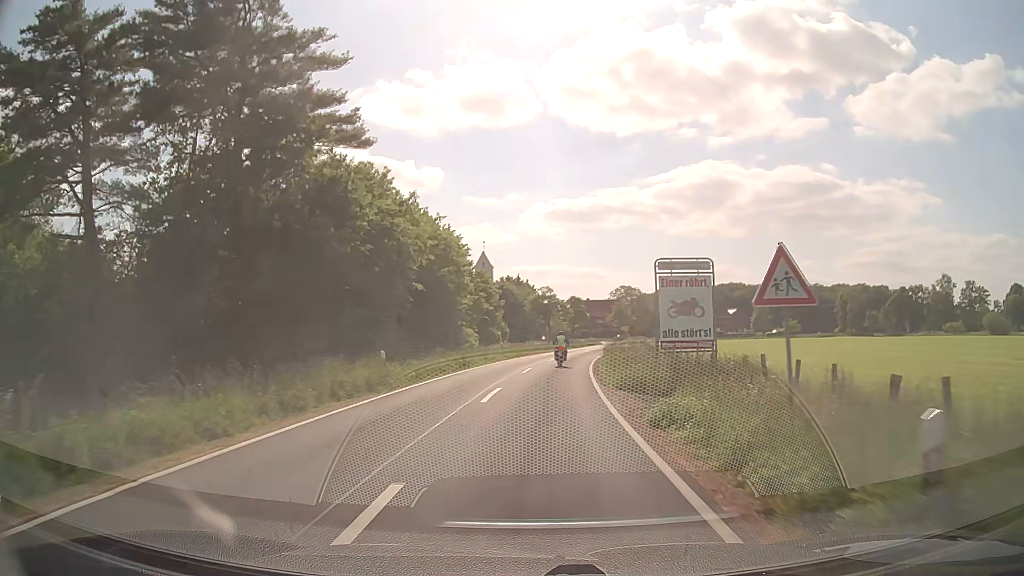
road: secondary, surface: asphalt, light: Day
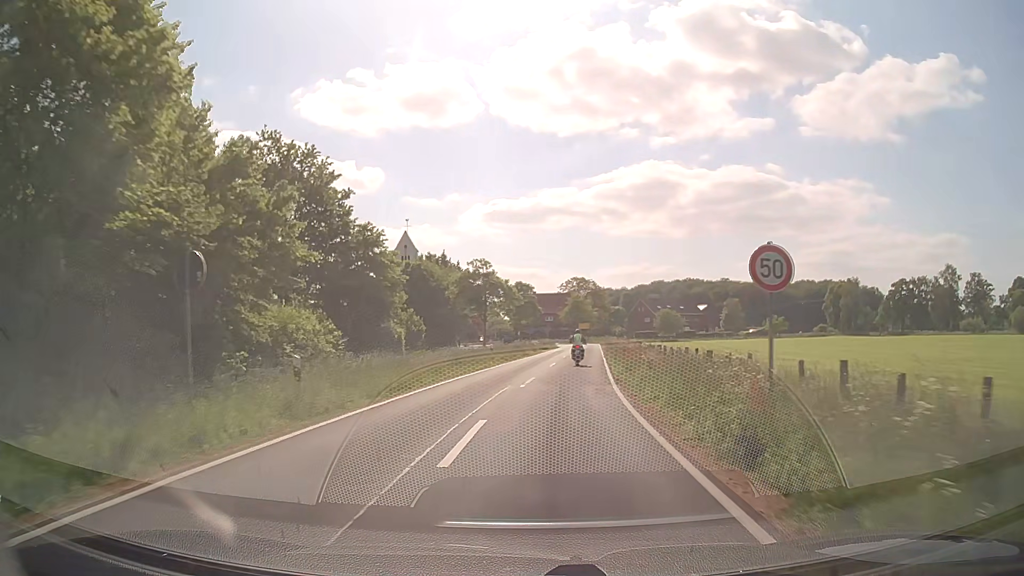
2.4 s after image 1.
(+1.2, +31.9) m; +5°
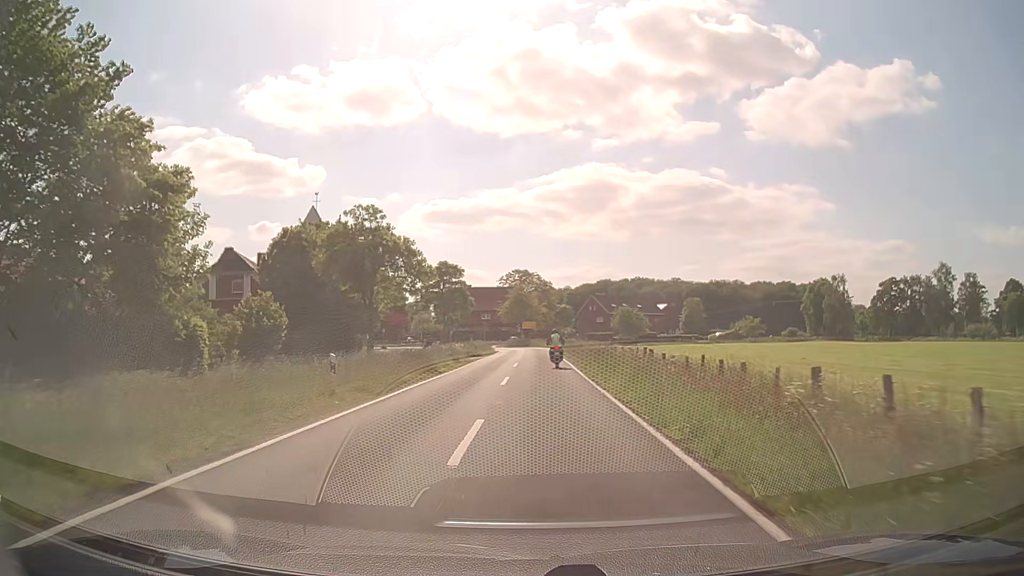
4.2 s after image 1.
(+1.0, +23.7) m; +5°
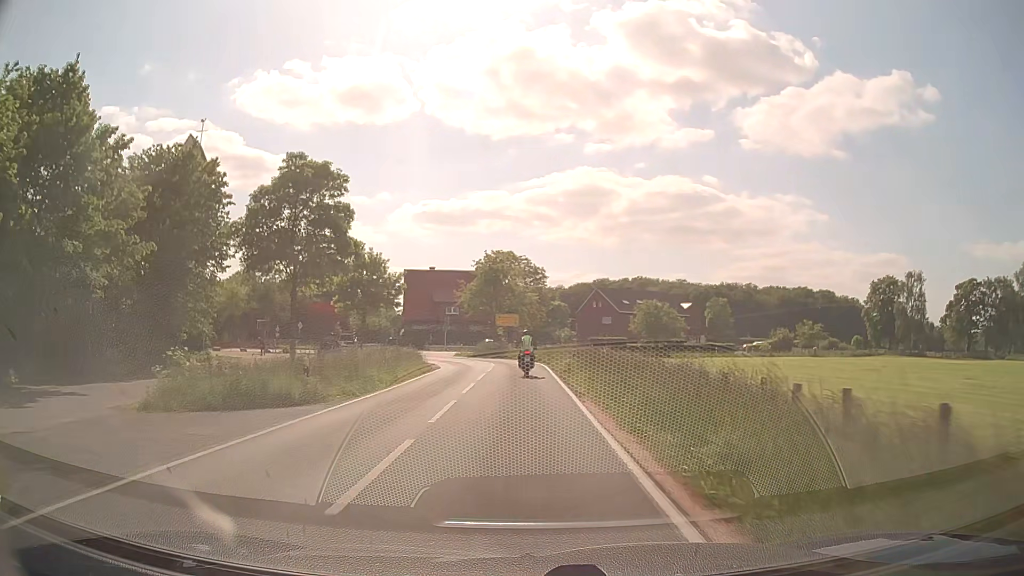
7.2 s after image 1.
(+1.1, +37.8) m; +1°
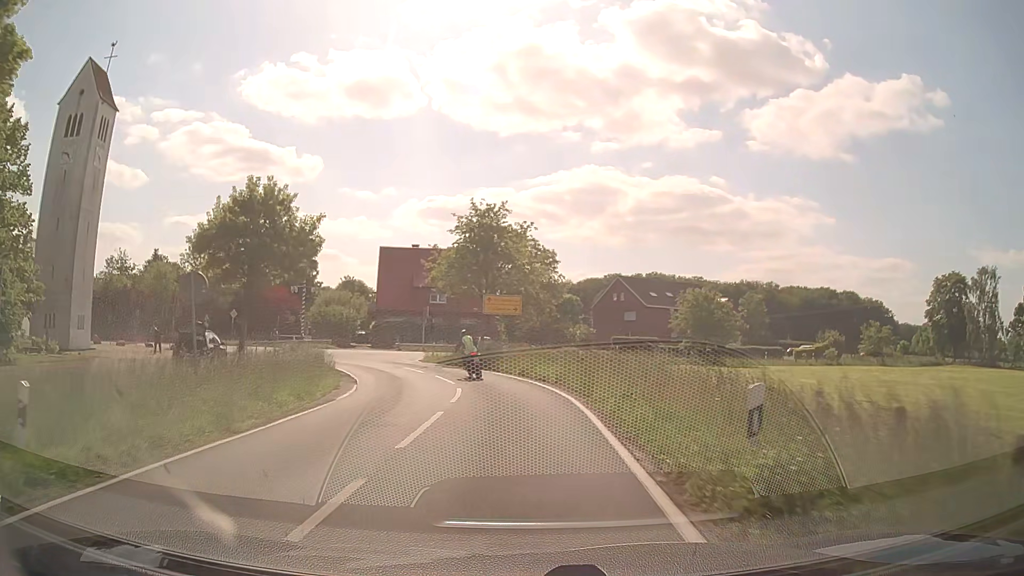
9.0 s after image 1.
(-0.1, +20.9) m; 0°
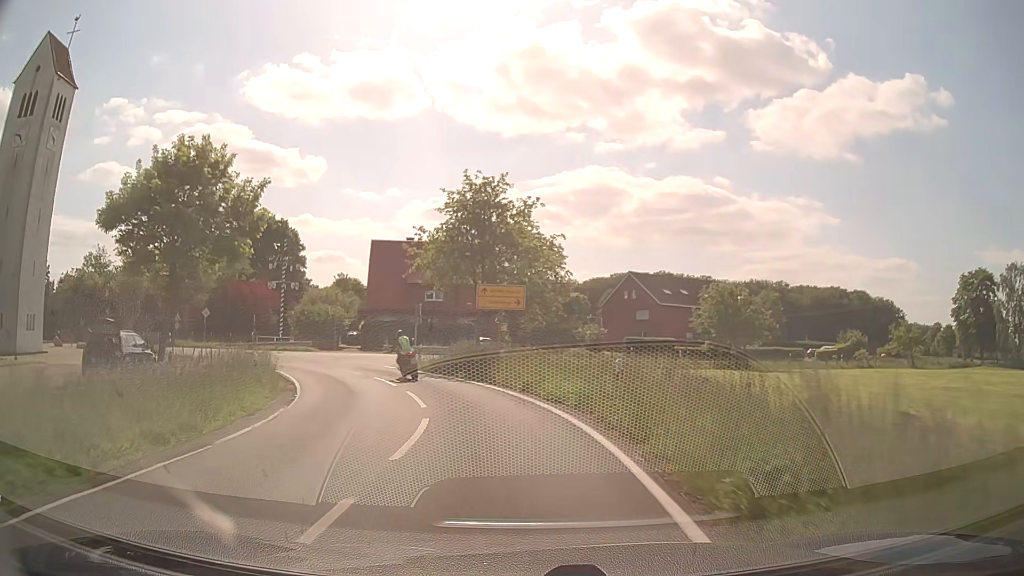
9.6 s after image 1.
(0.0, +6.7) m; 0°
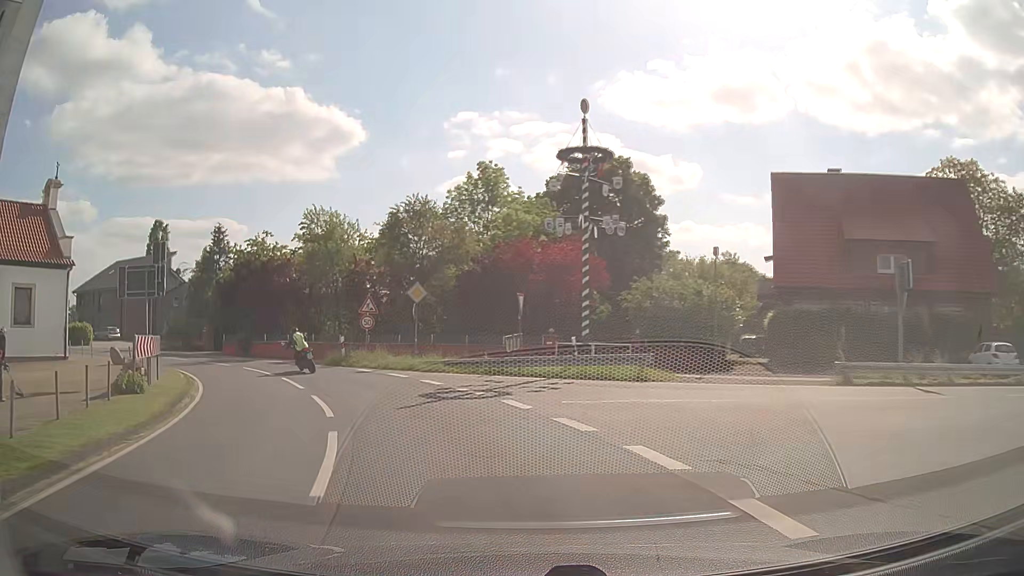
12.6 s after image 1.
(-7.5, +31.3) m; -32°
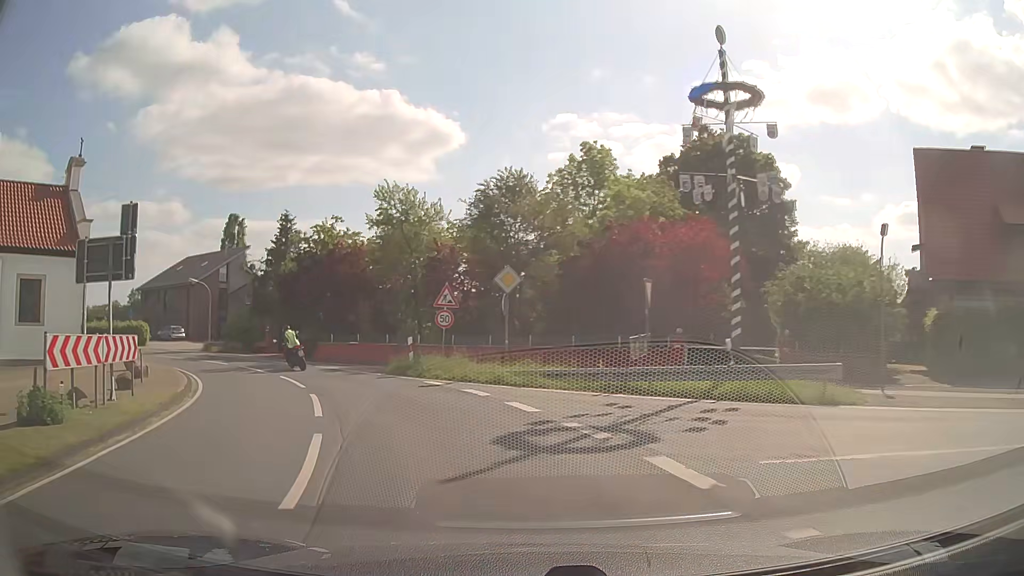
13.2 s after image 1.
(-0.5, +6.5) m; -9°
(-1, +10) (-5, +19) (-10, +27) (-18, +34) (-26, +39) (-35, +44) (-44, +49) (-52, +54) (-61, +59) (-70, +64) m
